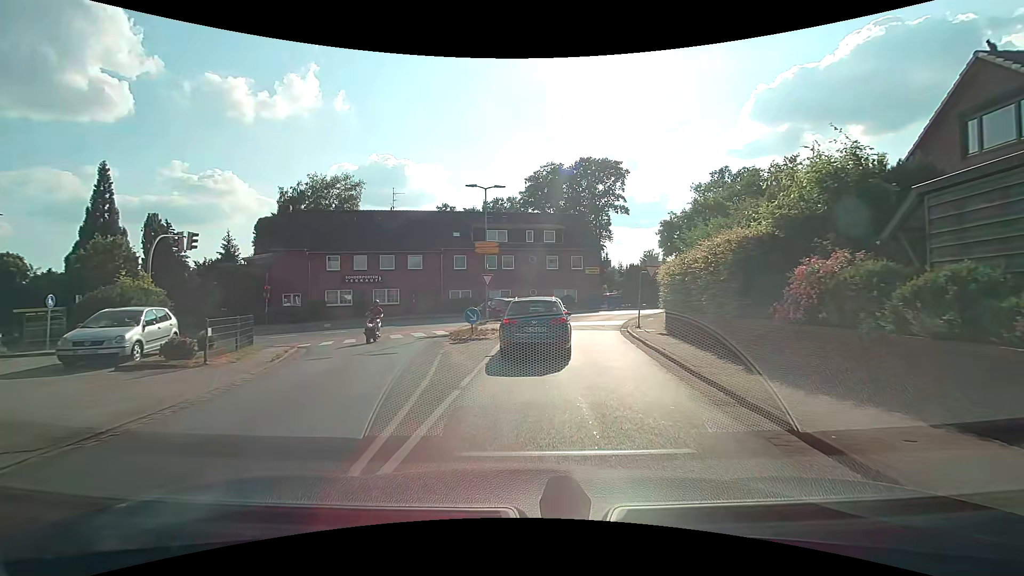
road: tertiary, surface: asphalt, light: Day
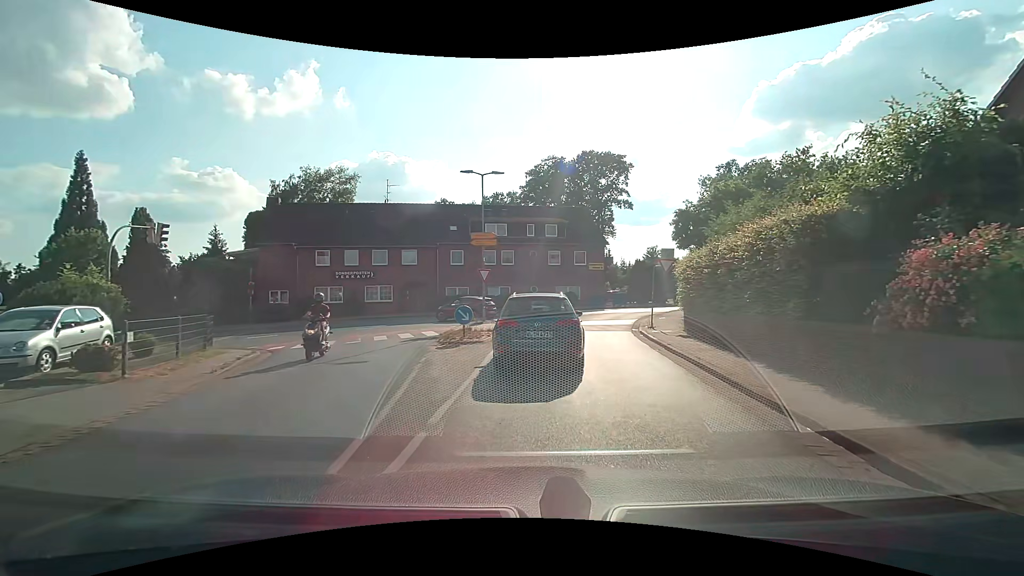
(0.0, +2.5) m; -1°
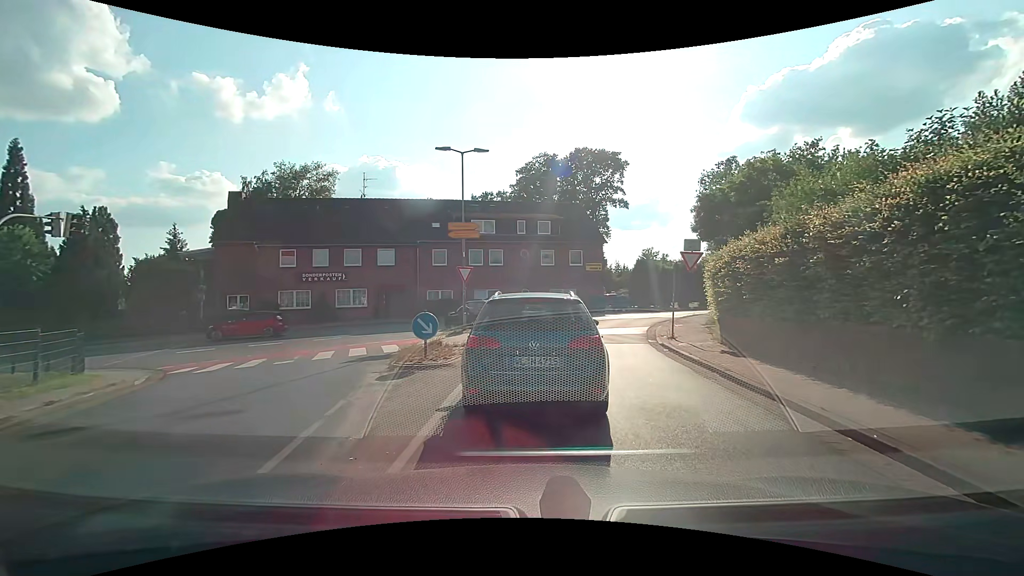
(+0.1, +4.5) m; +2°
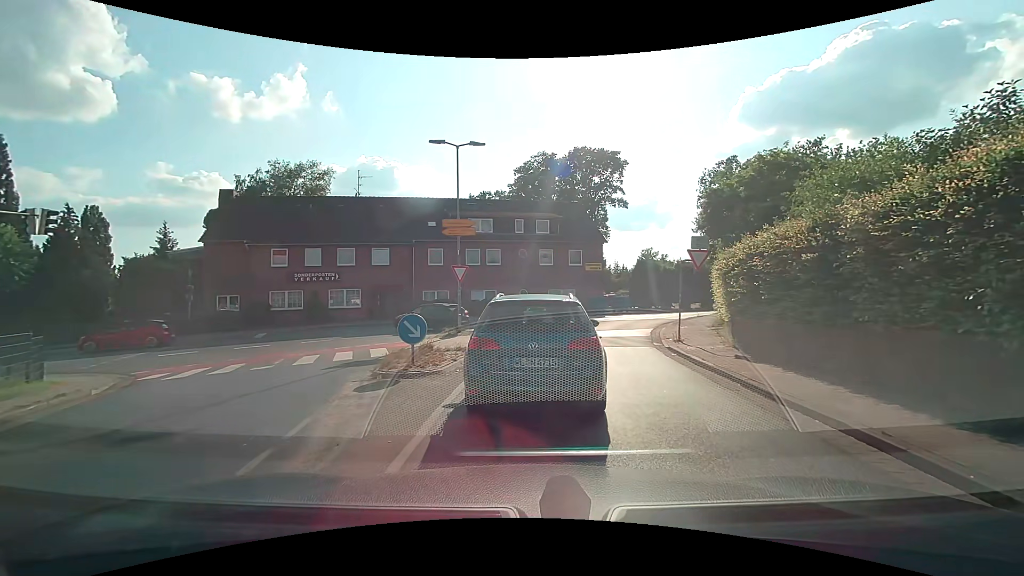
(0.0, +1.1) m; -1°
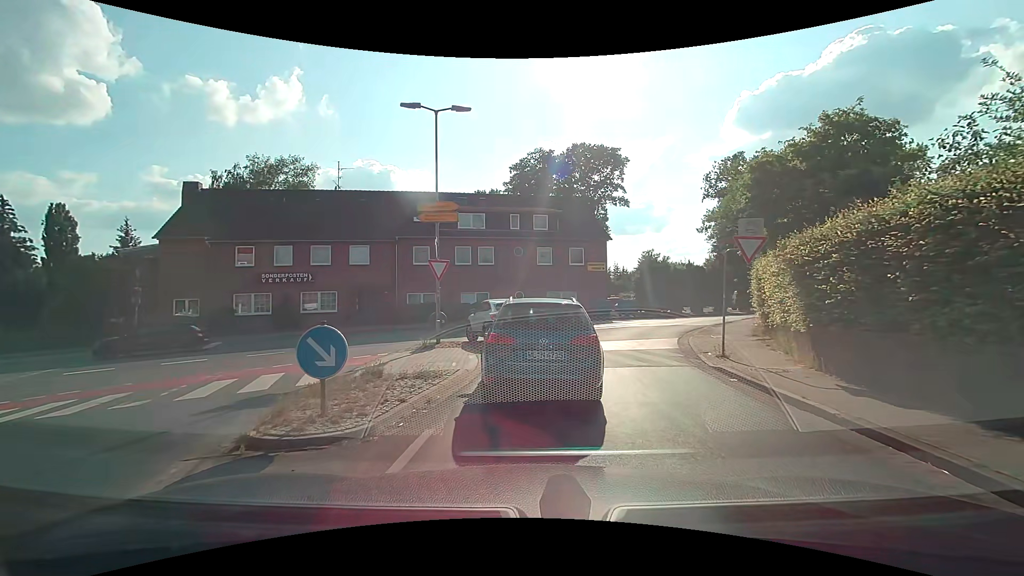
(+0.1, +4.4) m; +2°
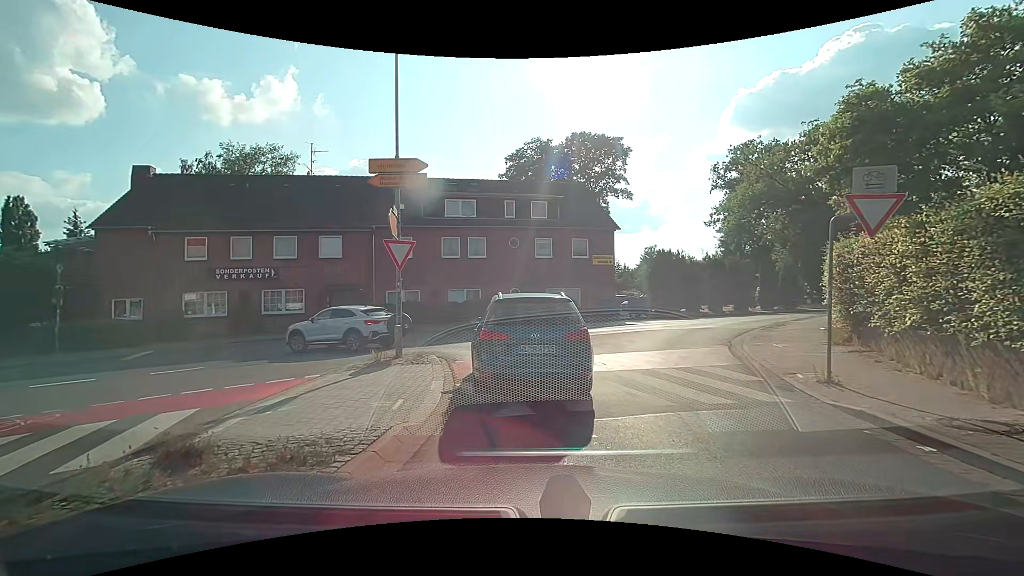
(-0.1, +4.7) m; -1°
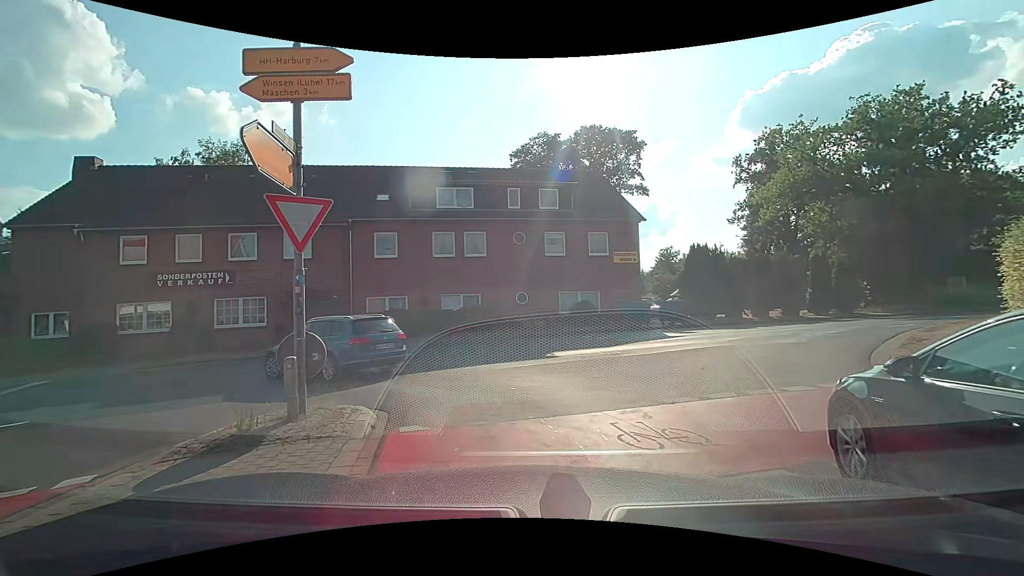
(0.0, +5.7) m; -1°
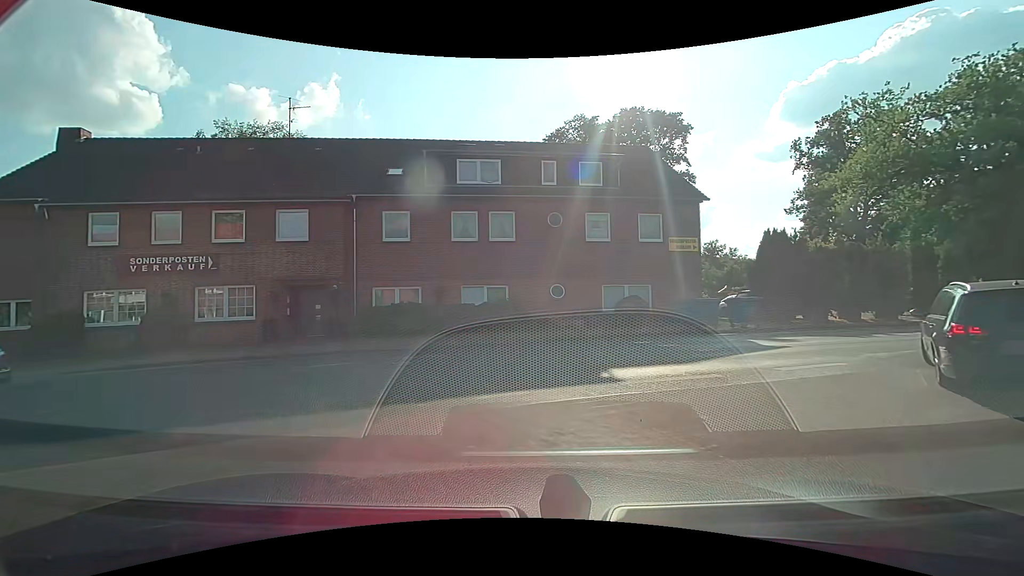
(-0.1, +4.6) m; -3°
